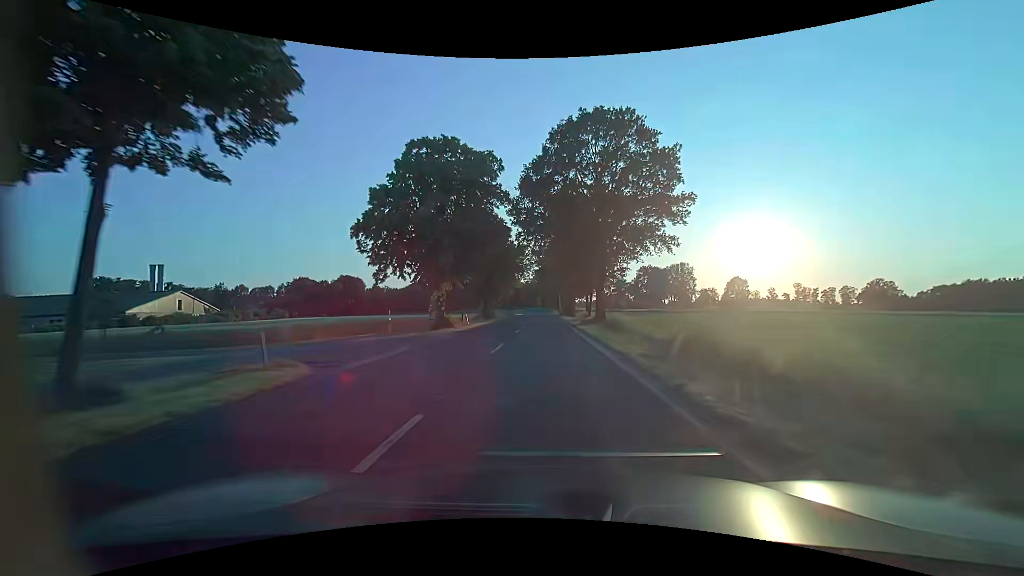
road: secondary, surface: asphalt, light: Day
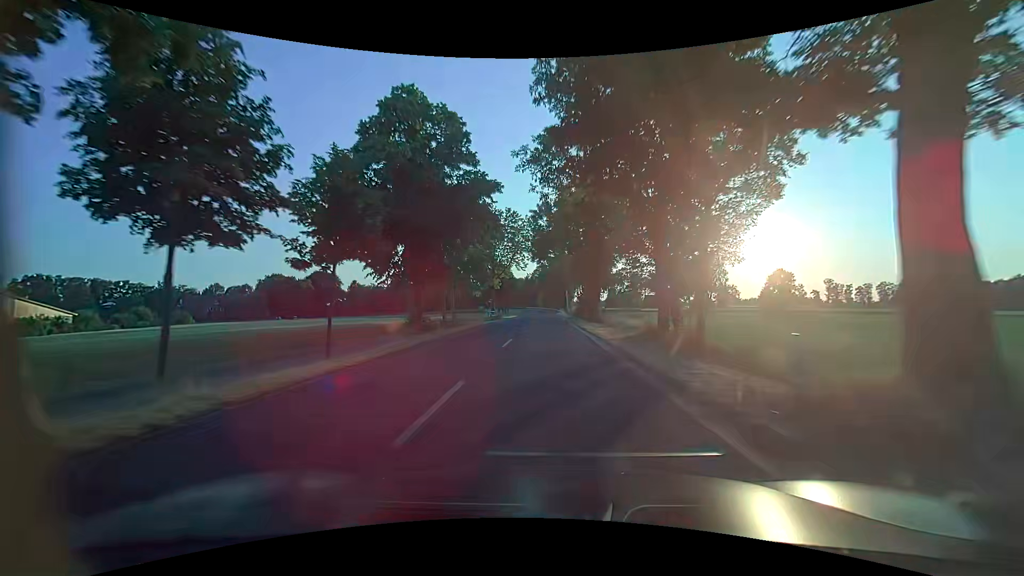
(+0.3, +33.7) m; 0°
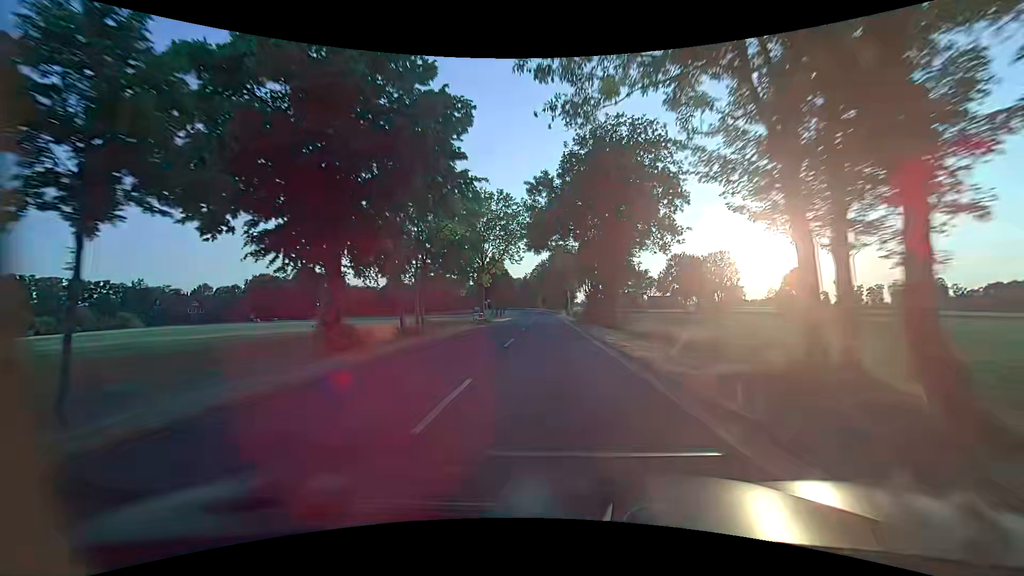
(0.0, +11.2) m; 0°
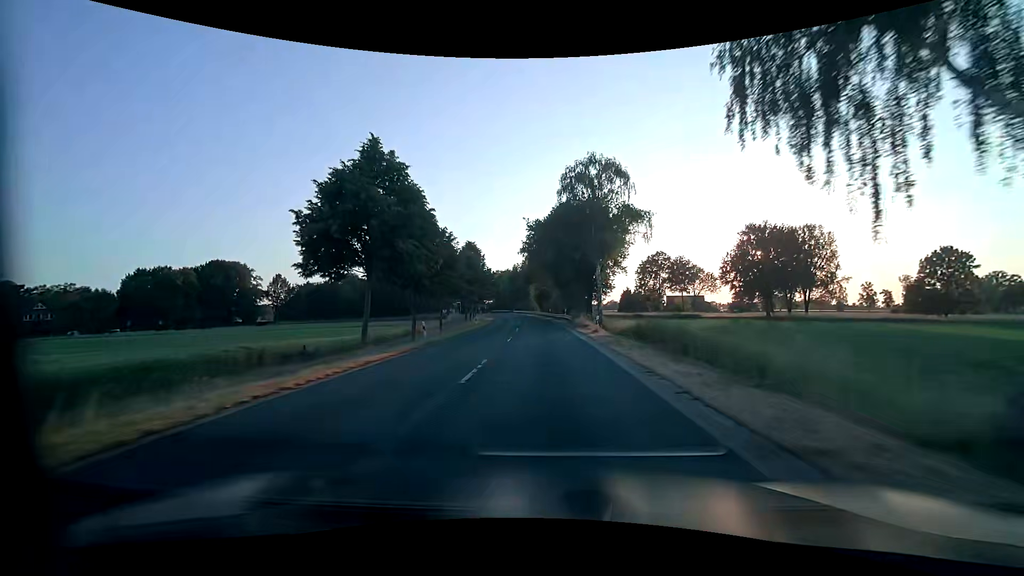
(-0.1, +56.2) m; 0°
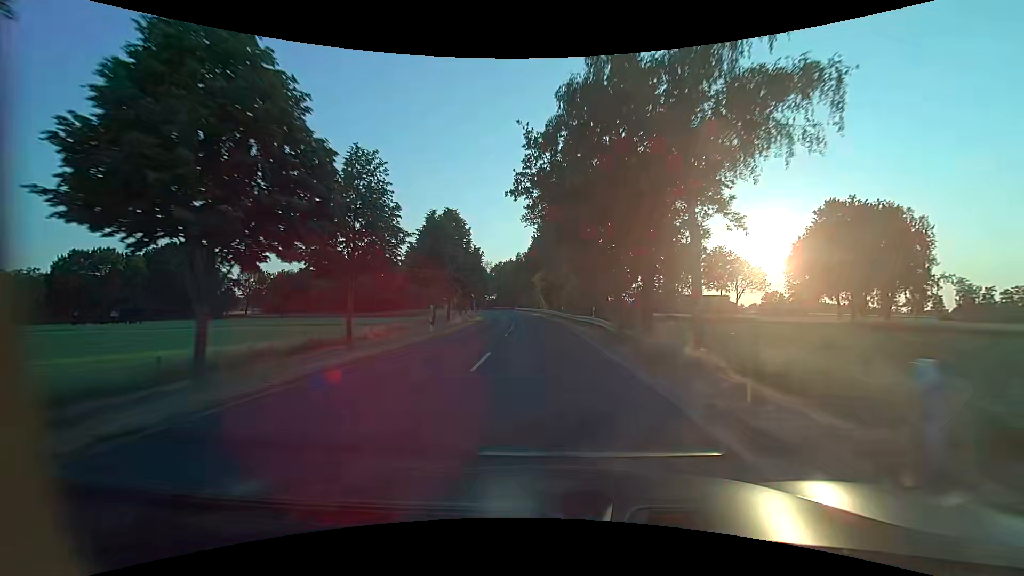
(-0.1, +22.5) m; -1°
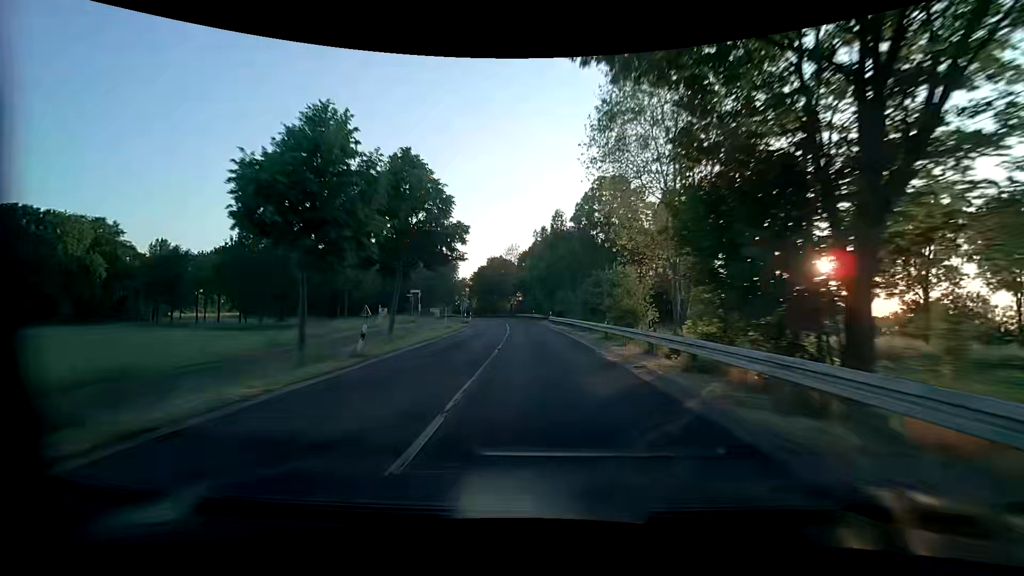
(-2.1, +56.2) m; -5°
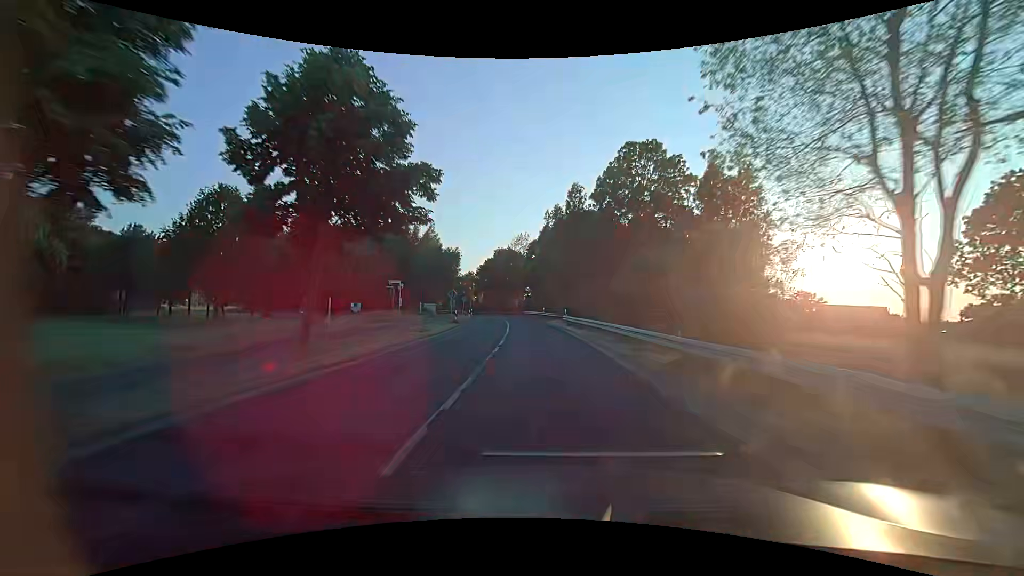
(-0.1, +11.2) m; -1°
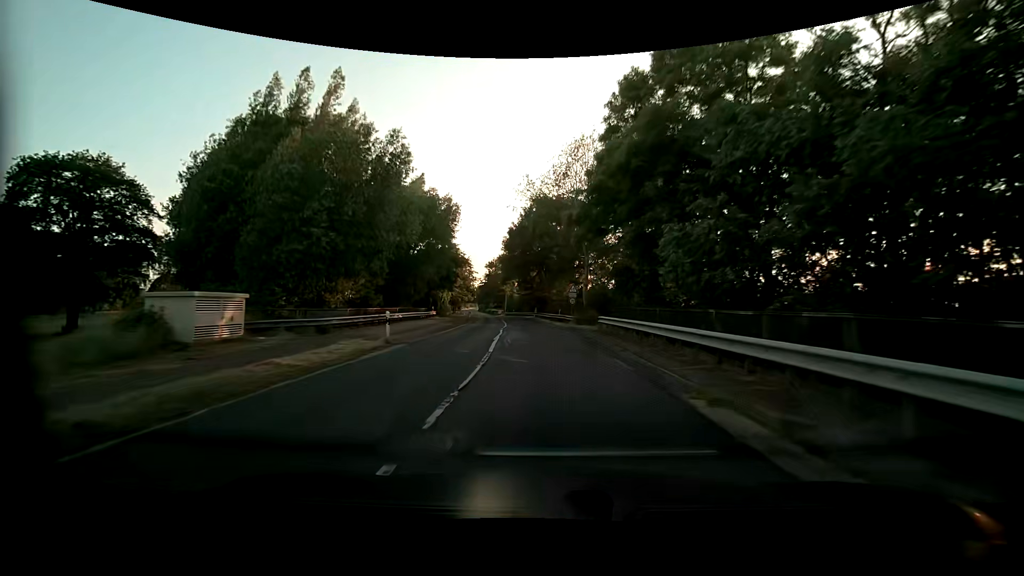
(-2.9, +56.2) m; -6°
(0, +10) (0, +20) (-1, +30) (-2, +40) (-3, +50) (-4, +60) (-5, +70) (-6, +80) (-8, +90) (-10, +99) m
